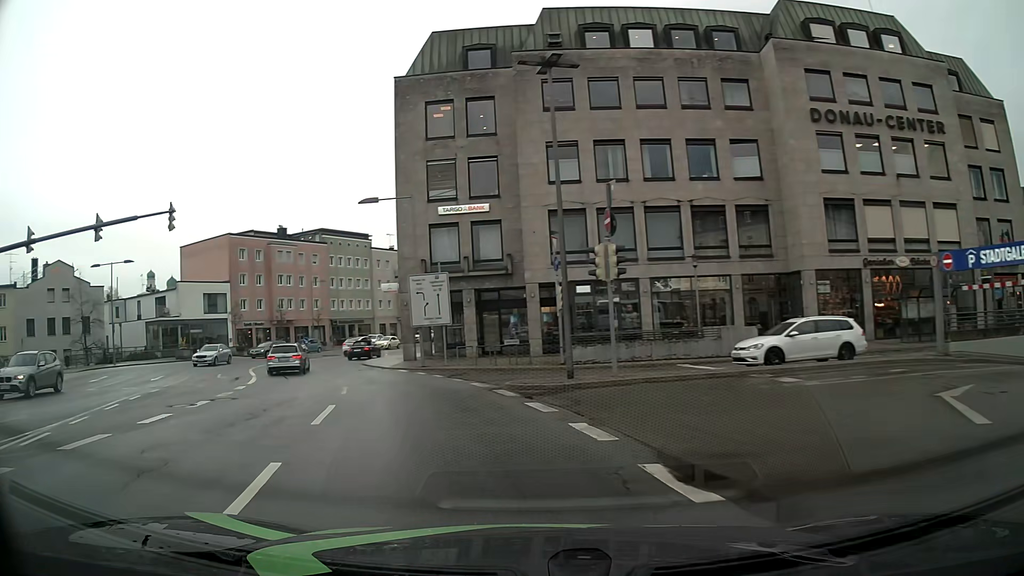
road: primary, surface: asphalt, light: Day
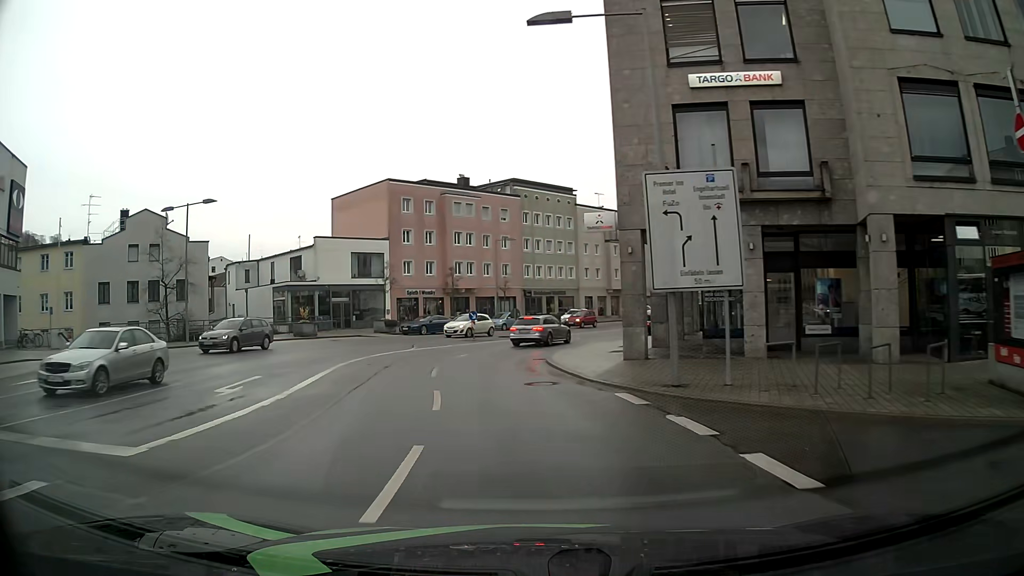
(-3.1, +17.2) m; -17°
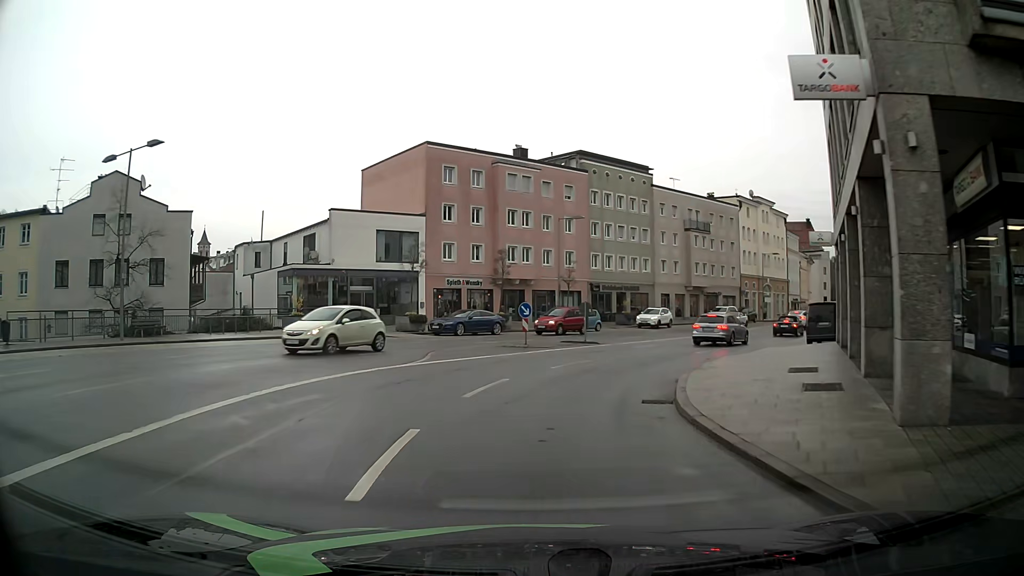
(-0.7, +12.1) m; -5°
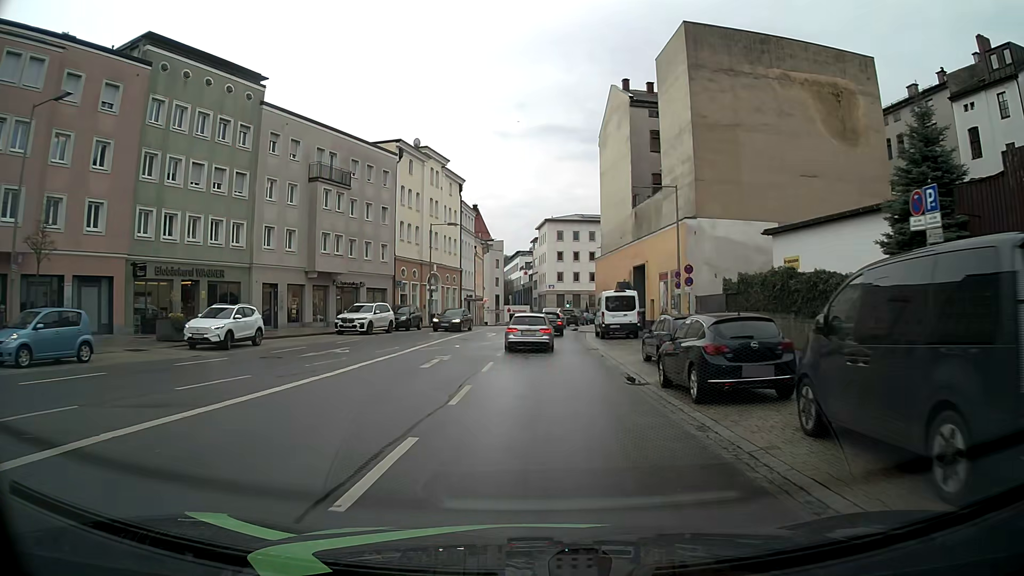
(+6.9, +27.8) m; +30°
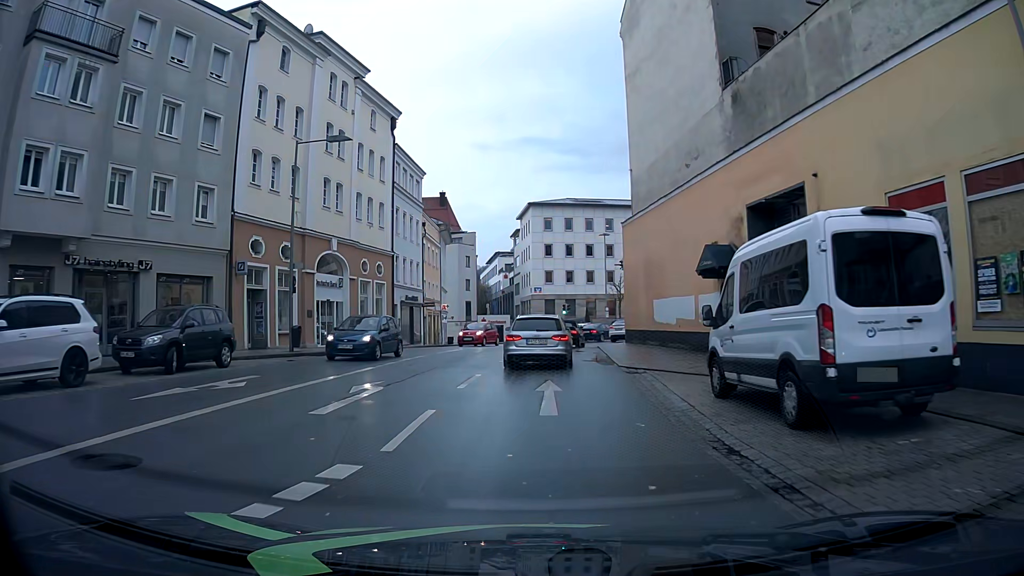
(+0.2, +27.8) m; +2°
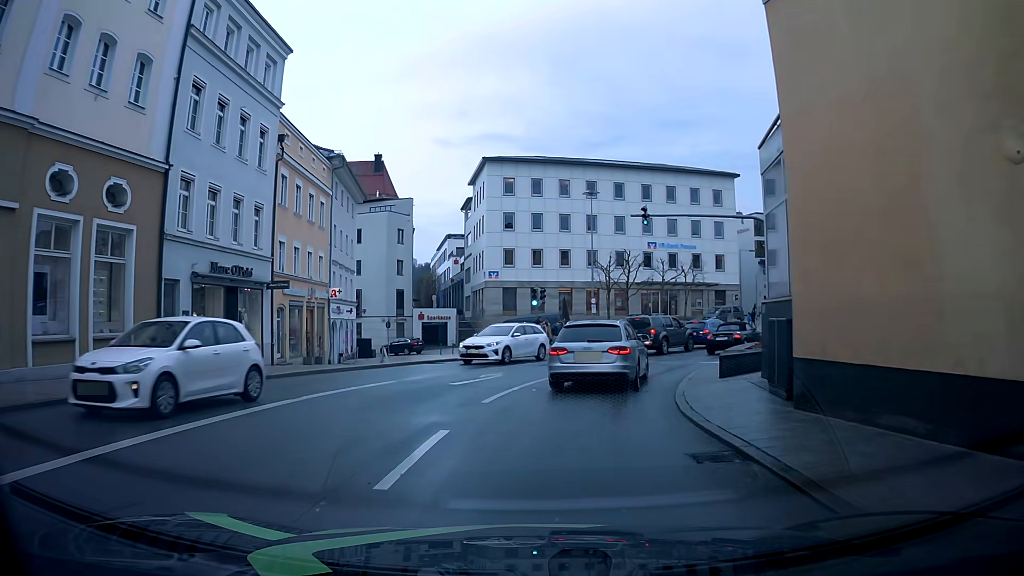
(-0.1, +25.3) m; 0°
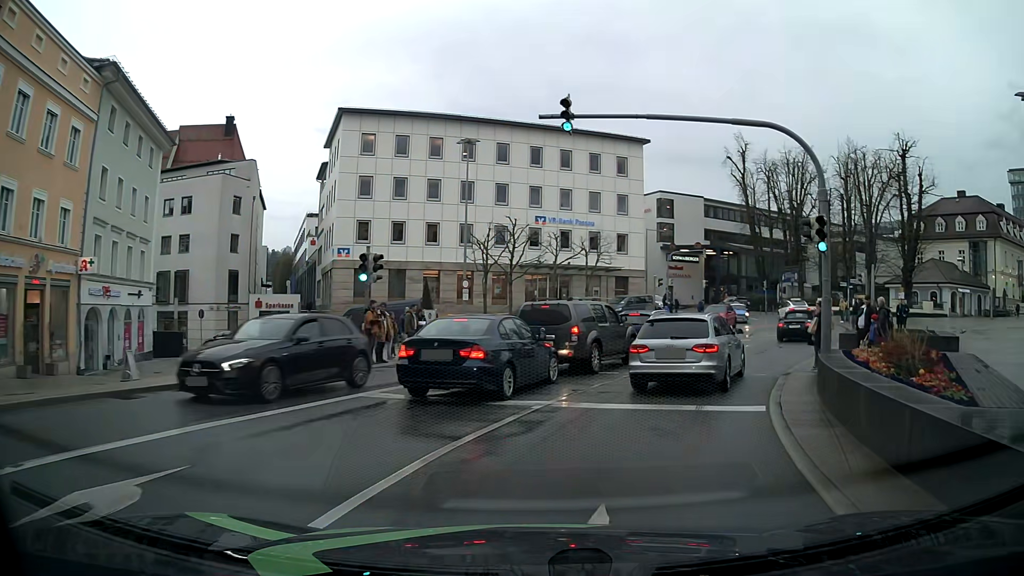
(+1.5, +13.7) m; +12°
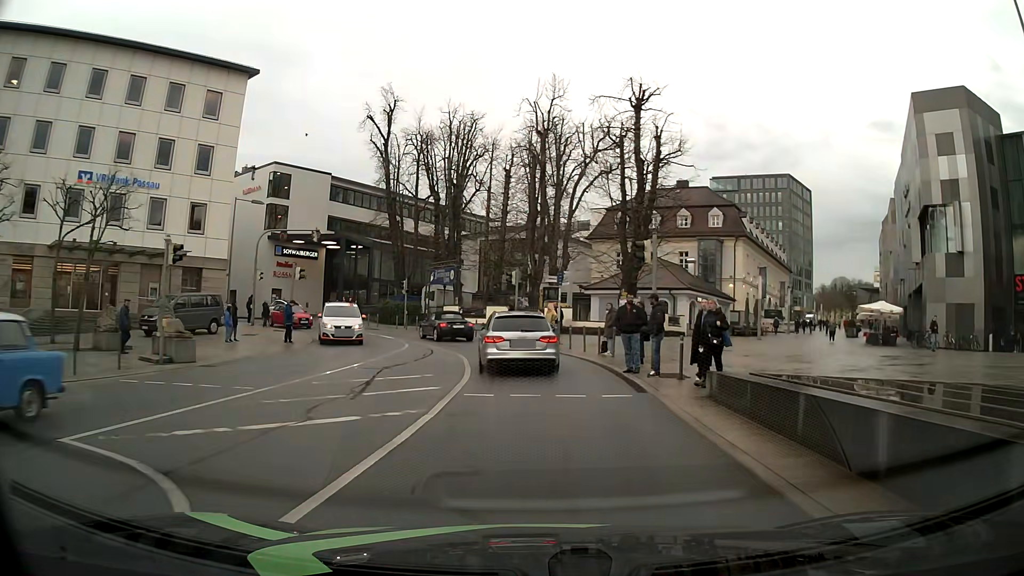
(+7.0, +21.1) m; +32°
